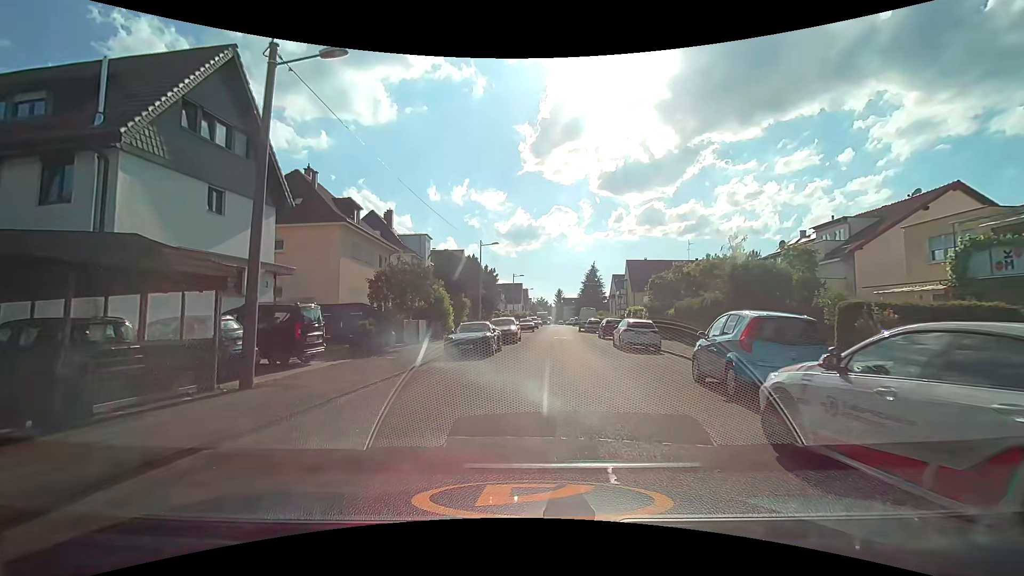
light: Day
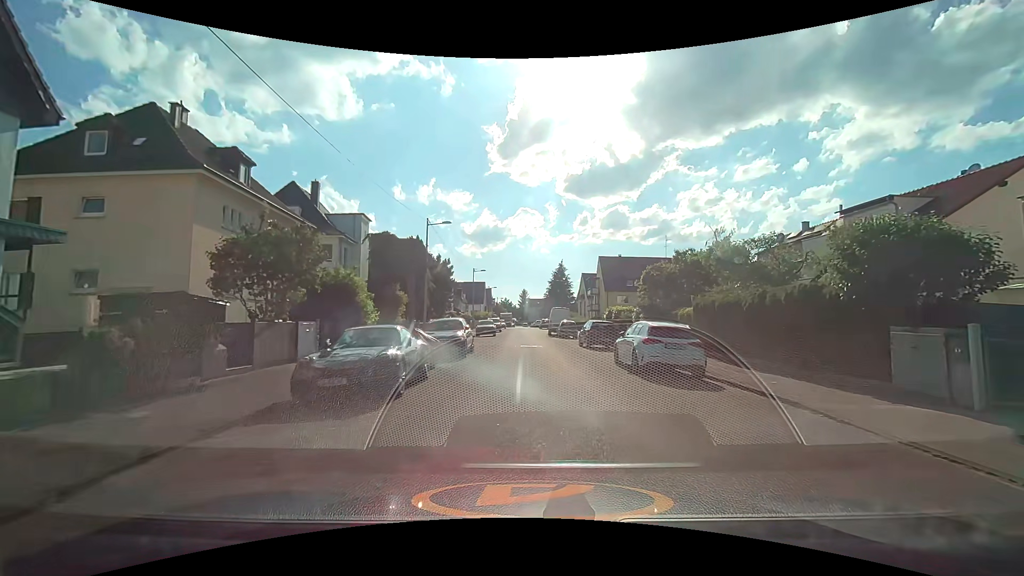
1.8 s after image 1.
(+0.4, +9.7) m; +5°
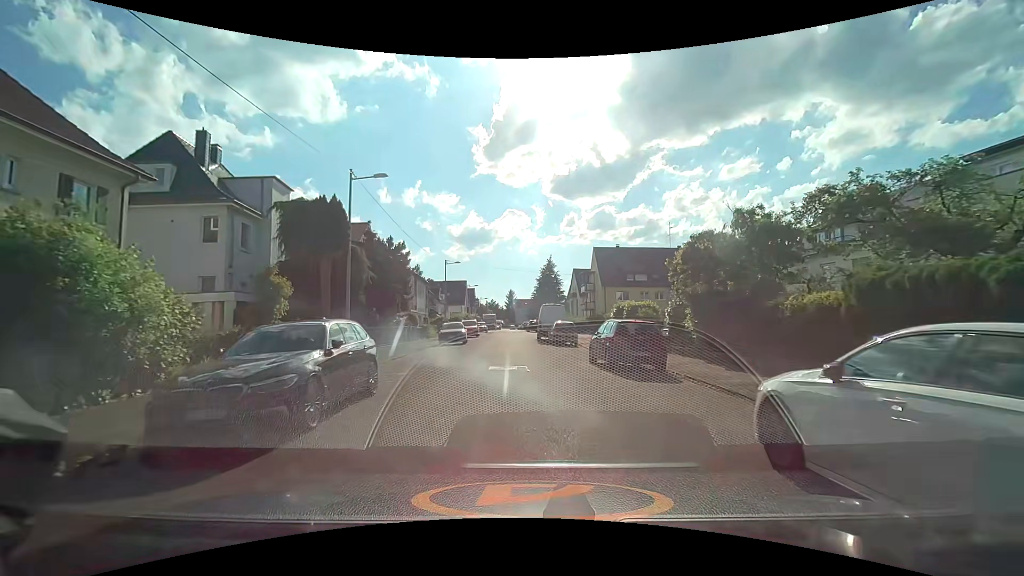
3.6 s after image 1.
(+0.5, +11.5) m; +2°
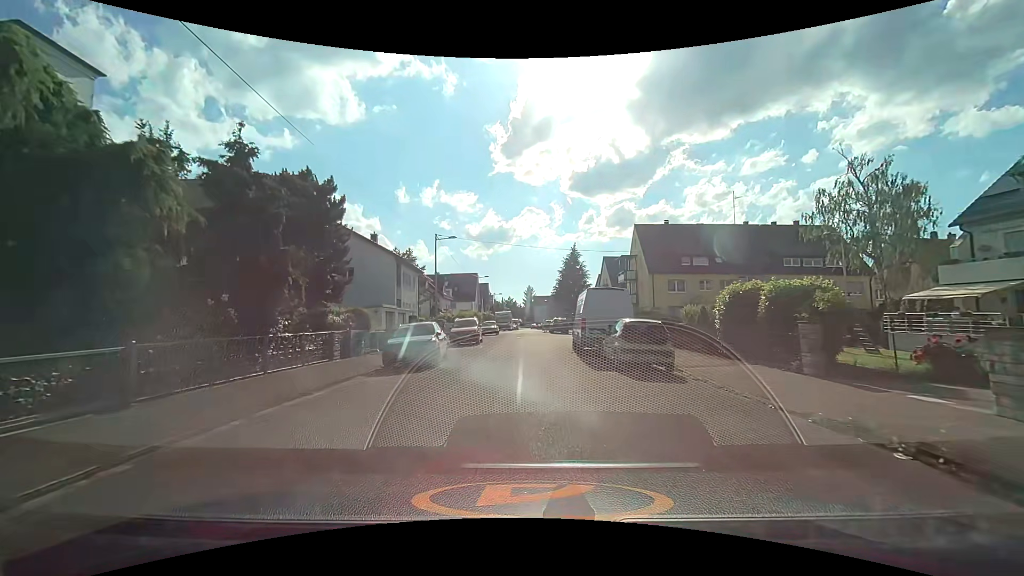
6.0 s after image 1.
(-0.3, +15.9) m; -1°
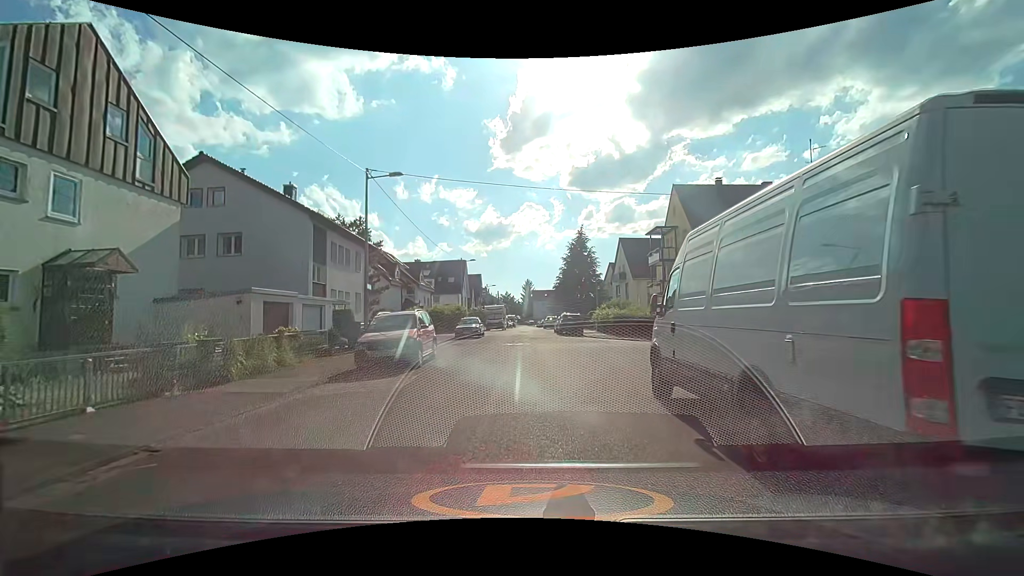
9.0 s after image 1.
(-0.1, +15.8) m; -1°
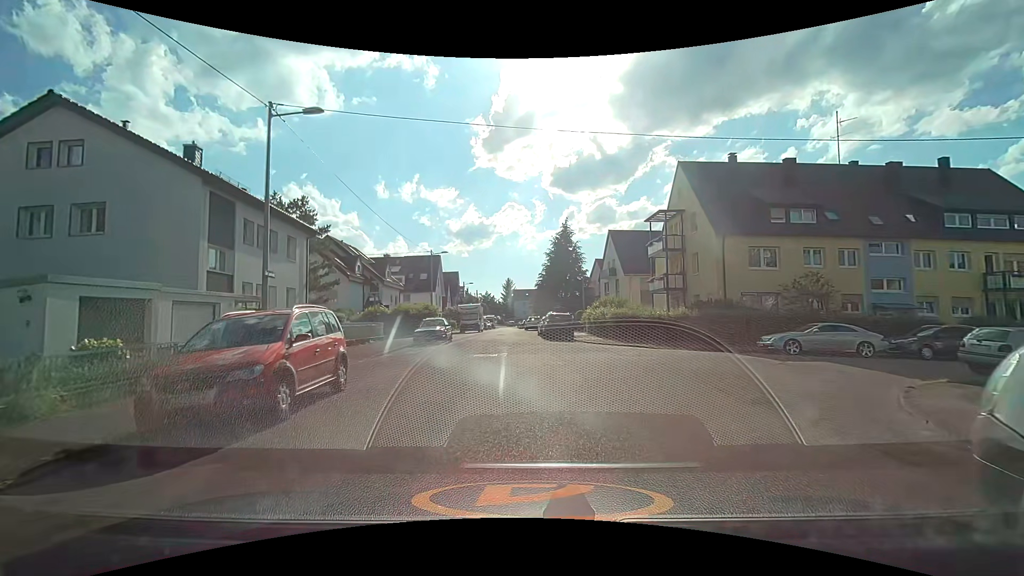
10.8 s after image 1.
(+0.2, +6.7) m; +3°
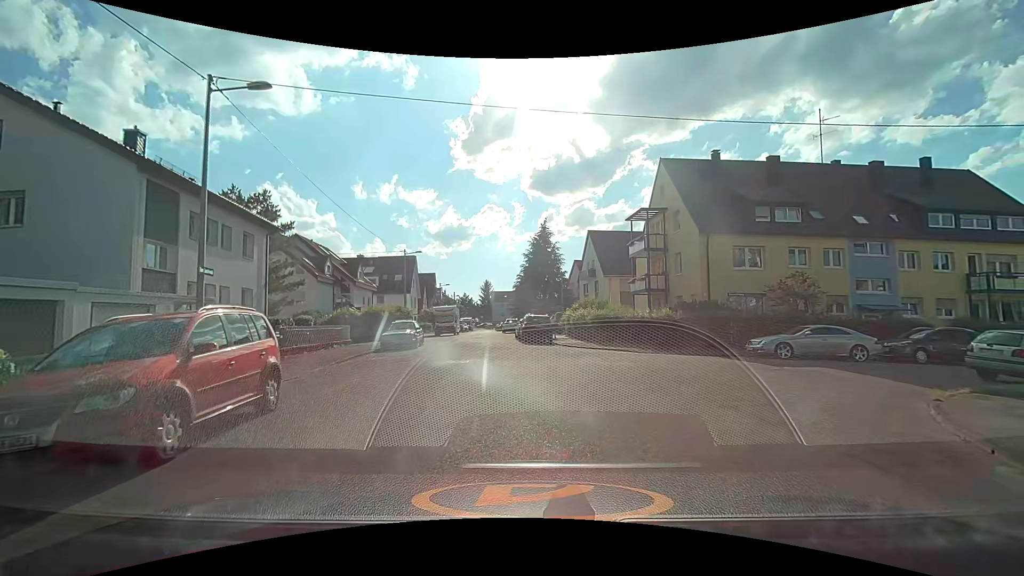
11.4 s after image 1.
(0.0, +1.6) m; +1°
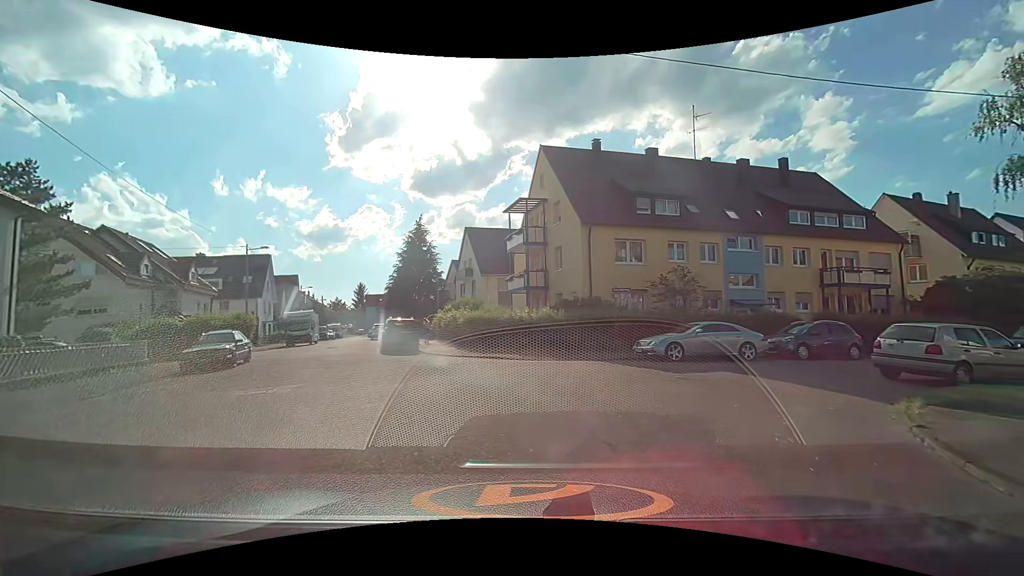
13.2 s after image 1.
(+0.5, +4.1) m; +15°
